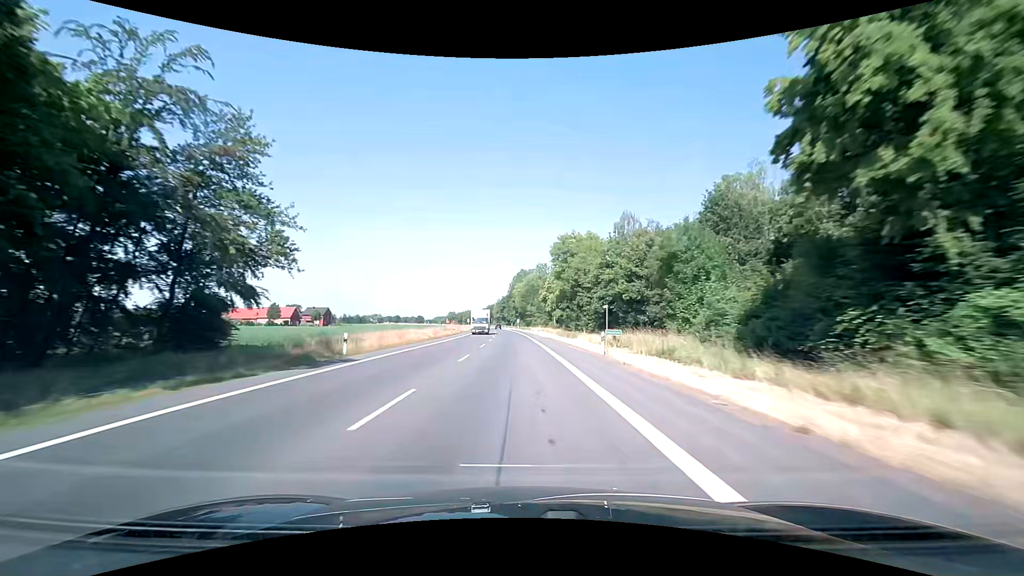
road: primary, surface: asphalt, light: Day
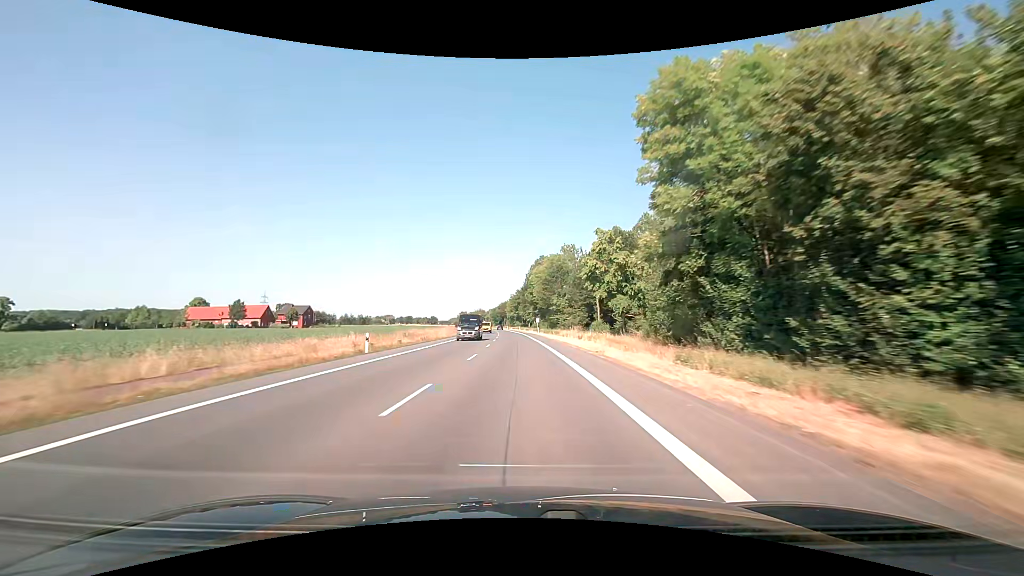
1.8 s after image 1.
(-0.8, +47.2) m; -2°
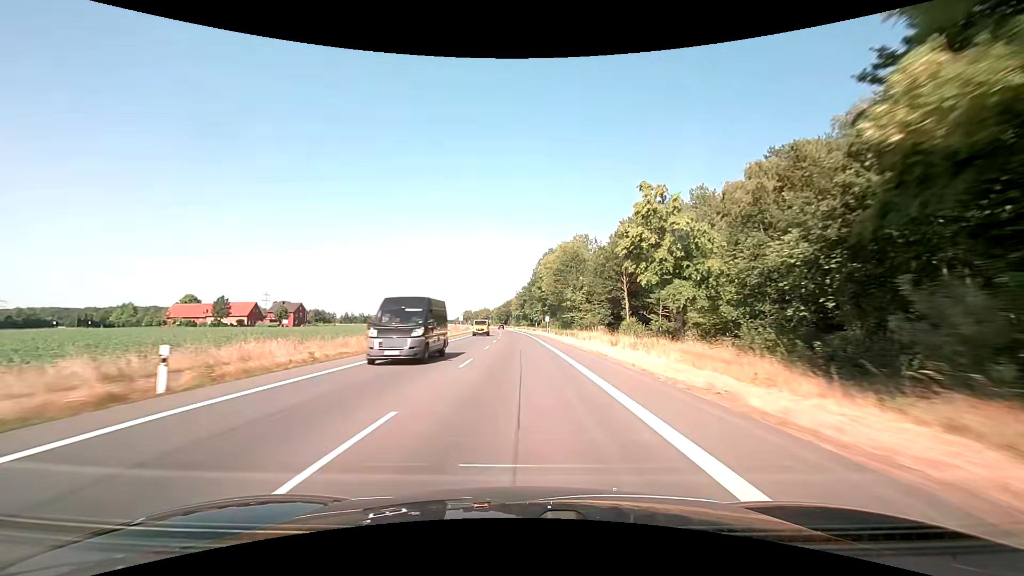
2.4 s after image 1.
(-0.1, +15.8) m; -1°
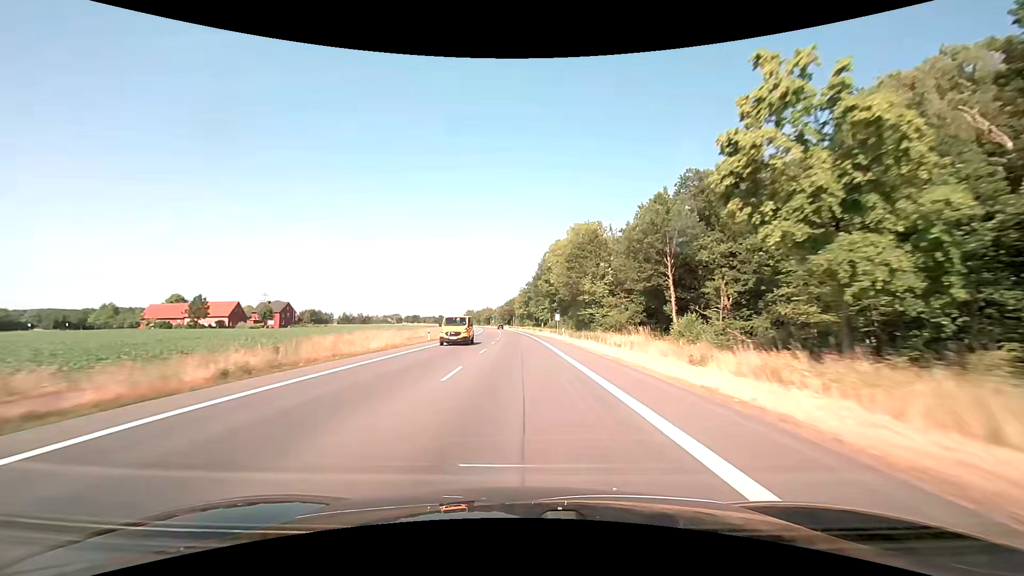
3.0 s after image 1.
(-0.1, +15.8) m; -1°
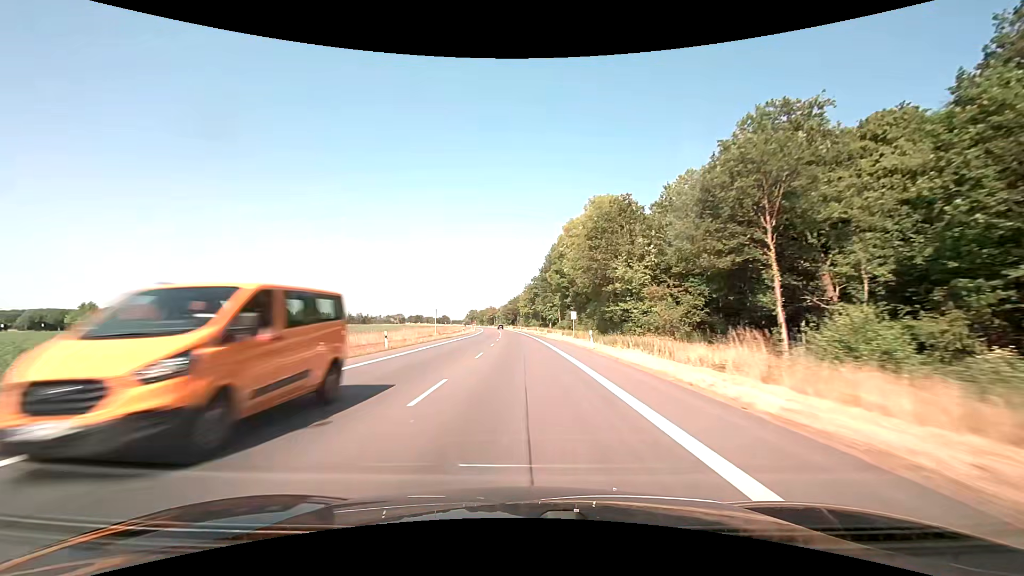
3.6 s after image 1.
(0.0, +15.8) m; 0°
